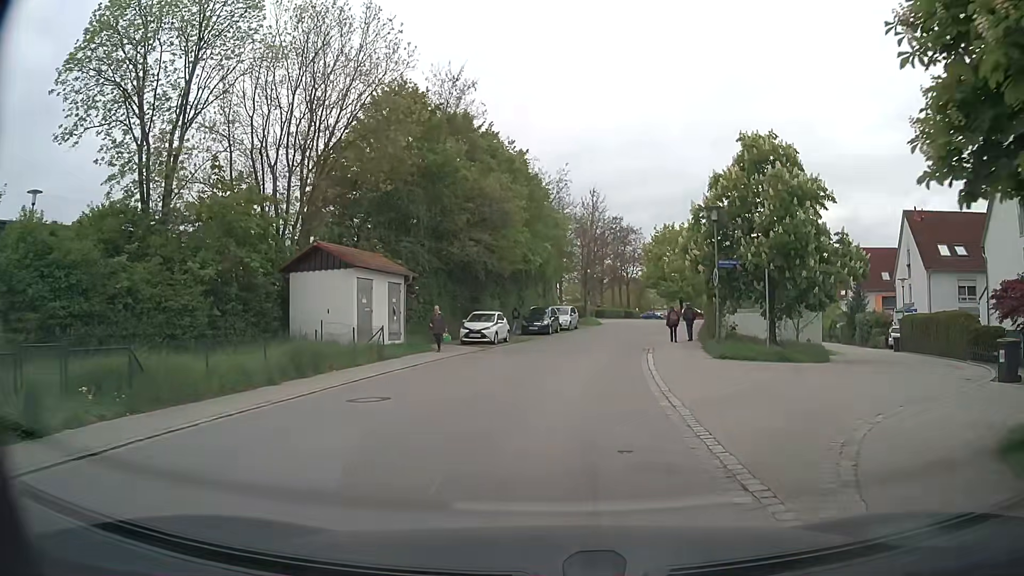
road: residential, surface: asphalt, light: Day
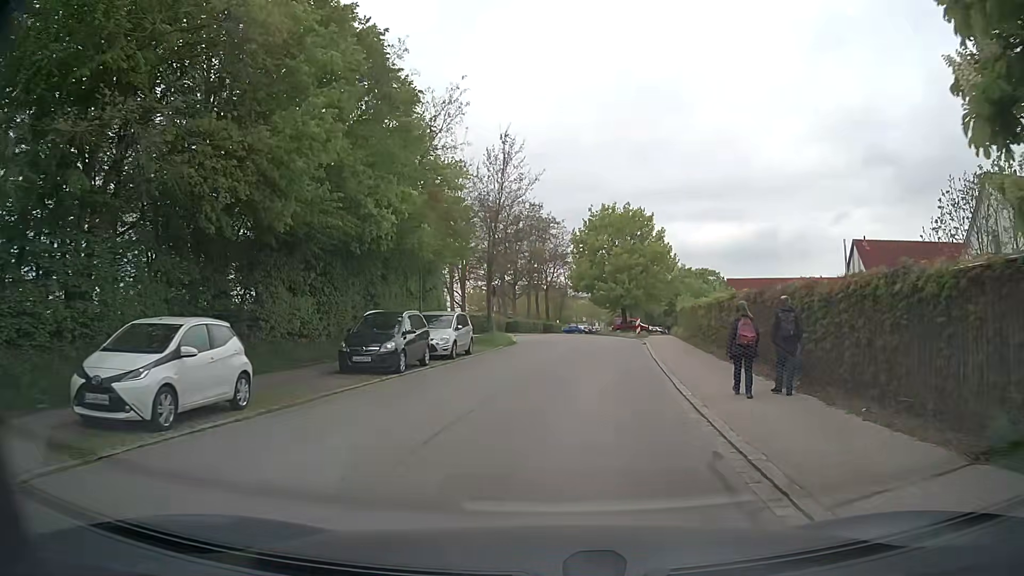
(+1.5, +22.1) m; +8°
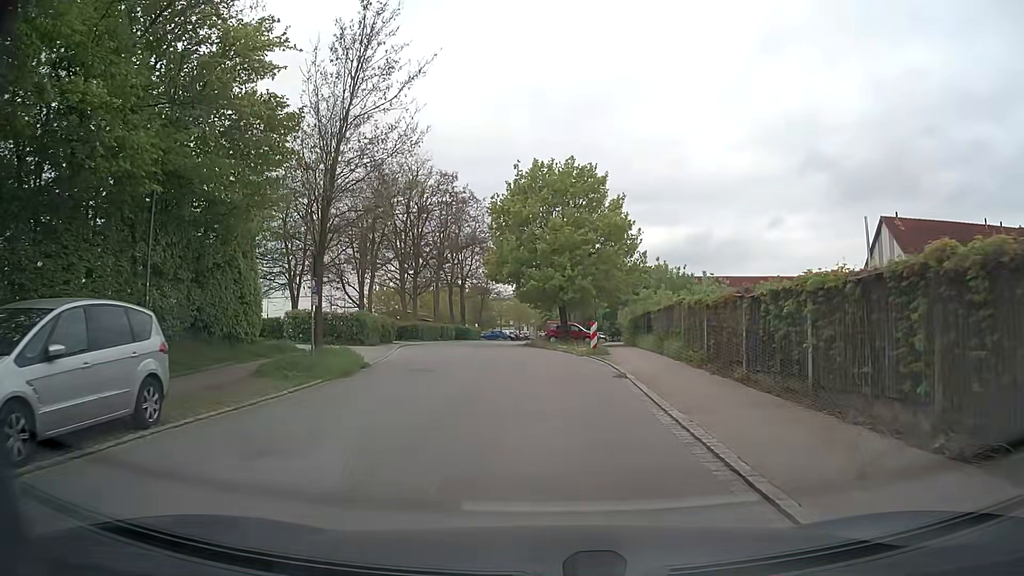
(+1.2, +17.9) m; +6°
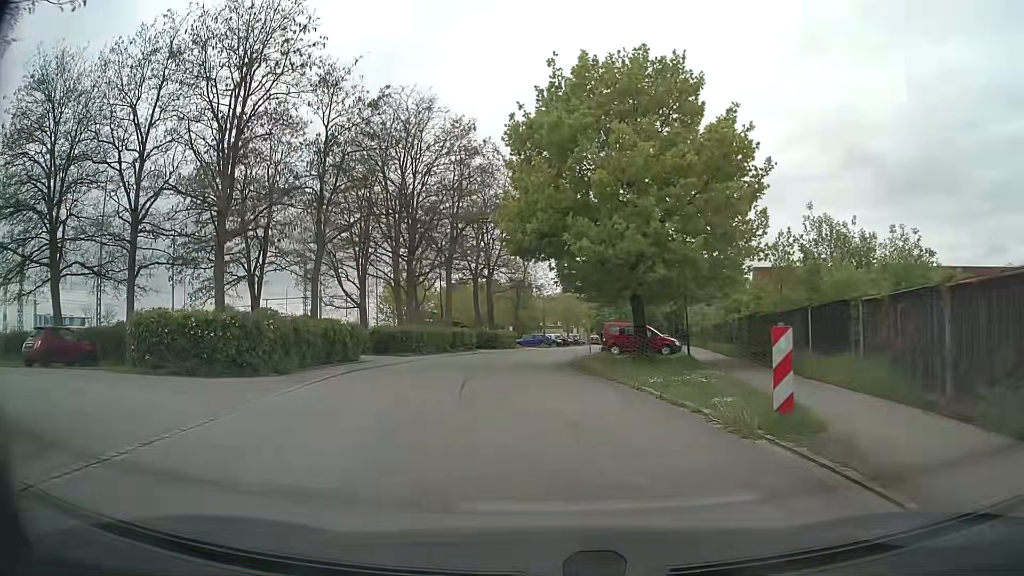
(-0.2, +17.5) m; -3°
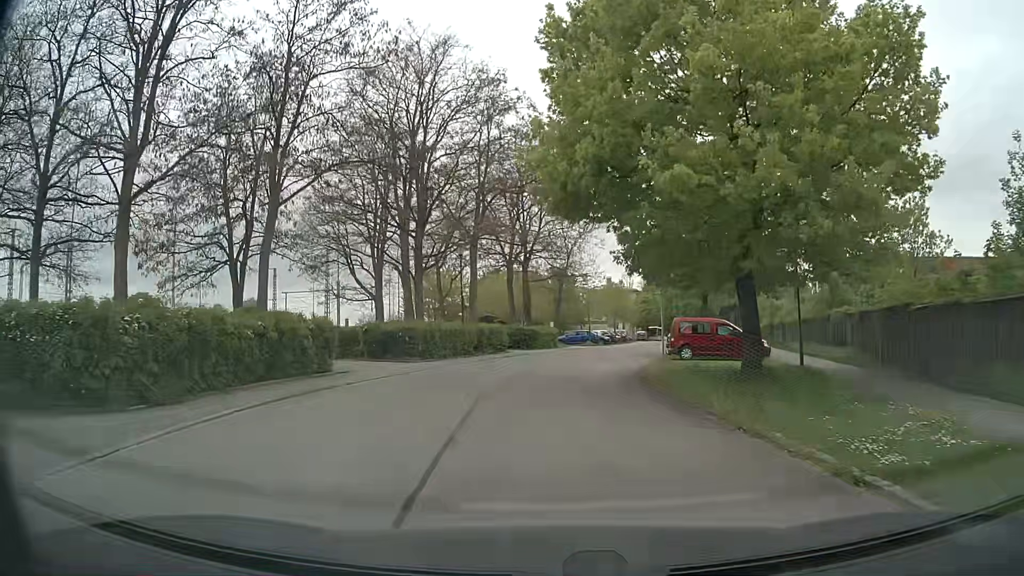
(-0.4, +8.6) m; -4°
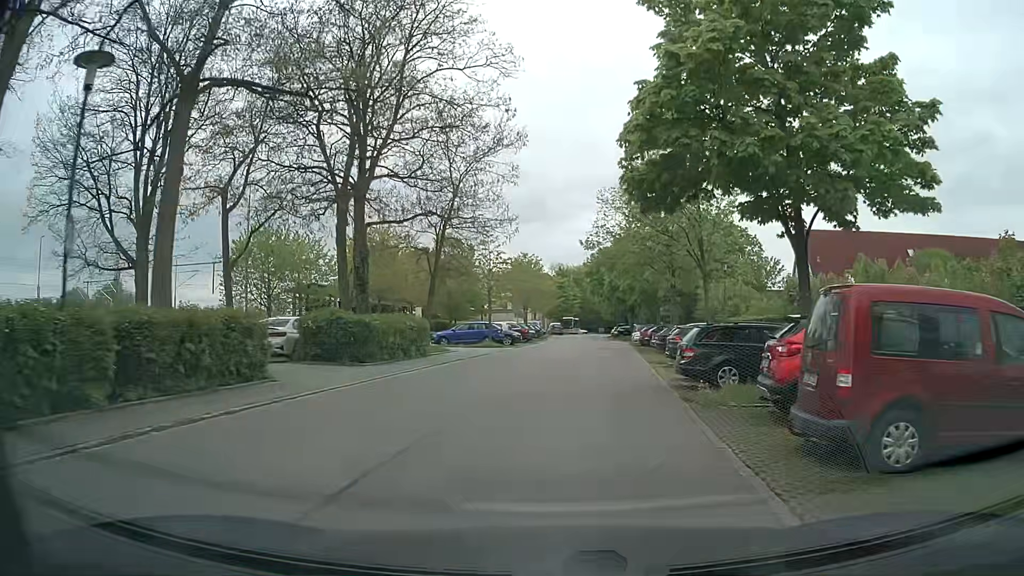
(+1.2, +22.5) m; +8°
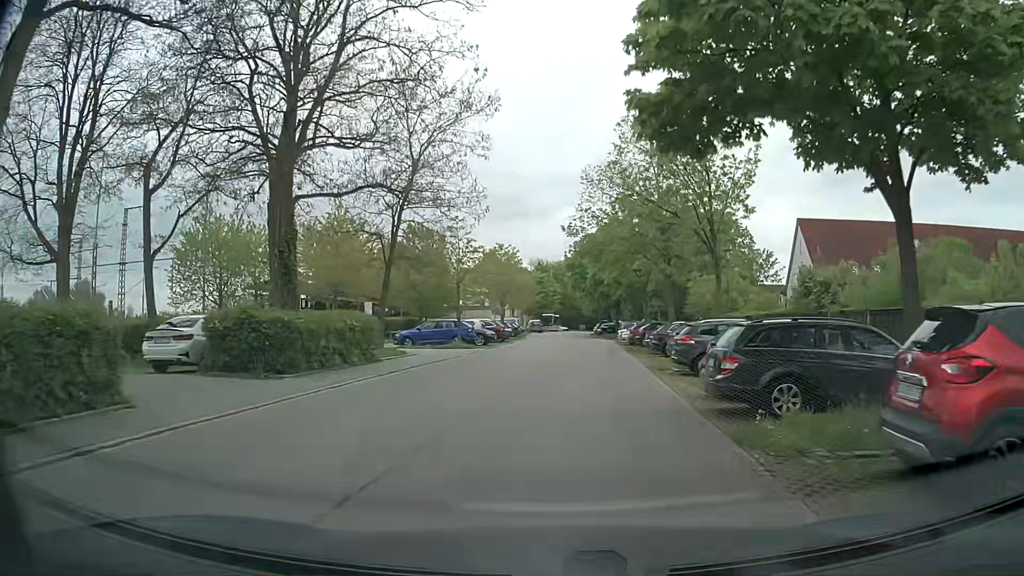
(+0.1, +4.7) m; +1°
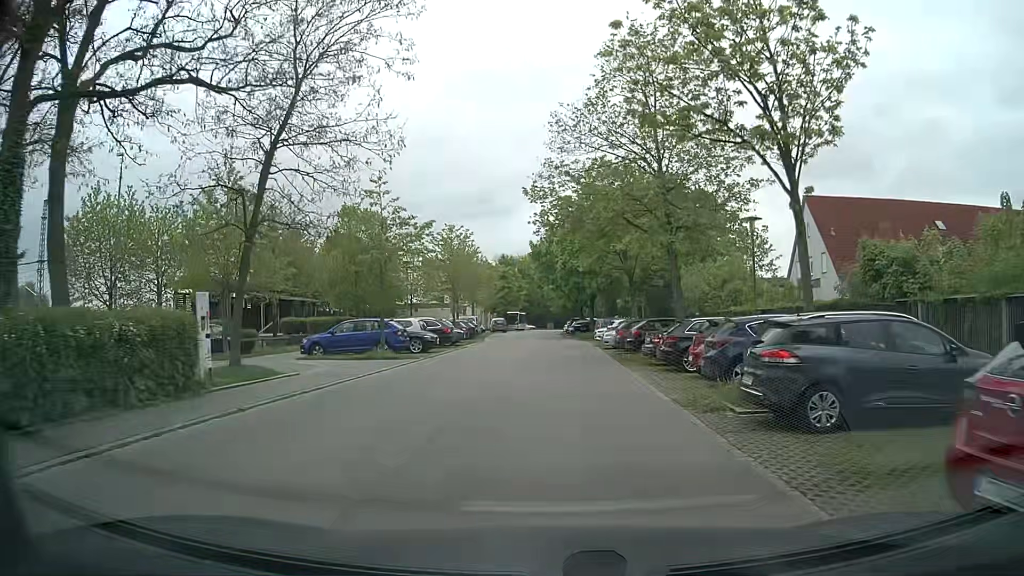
(+0.2, +9.4) m; +3°
